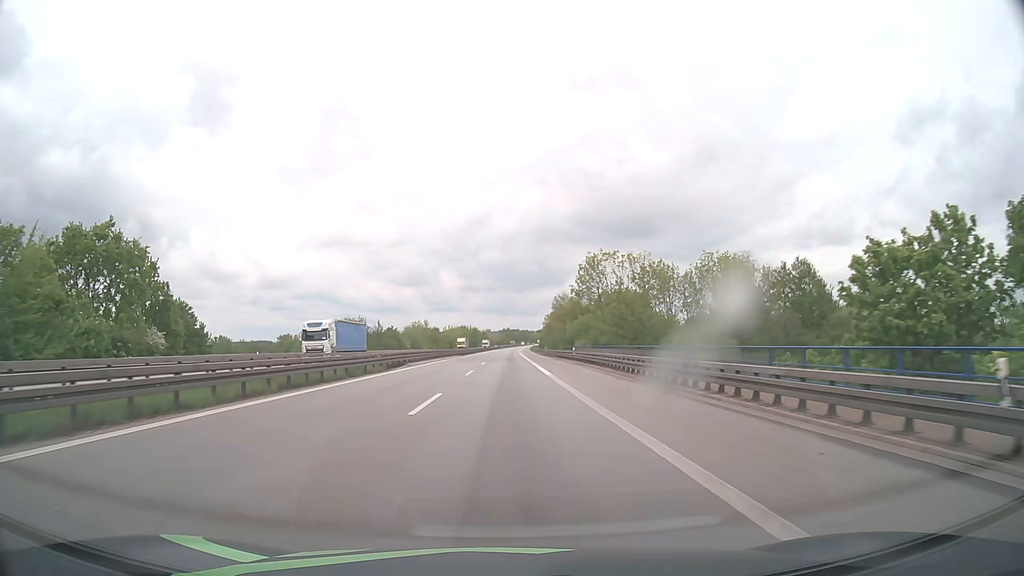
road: motorway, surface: asphalt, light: Day
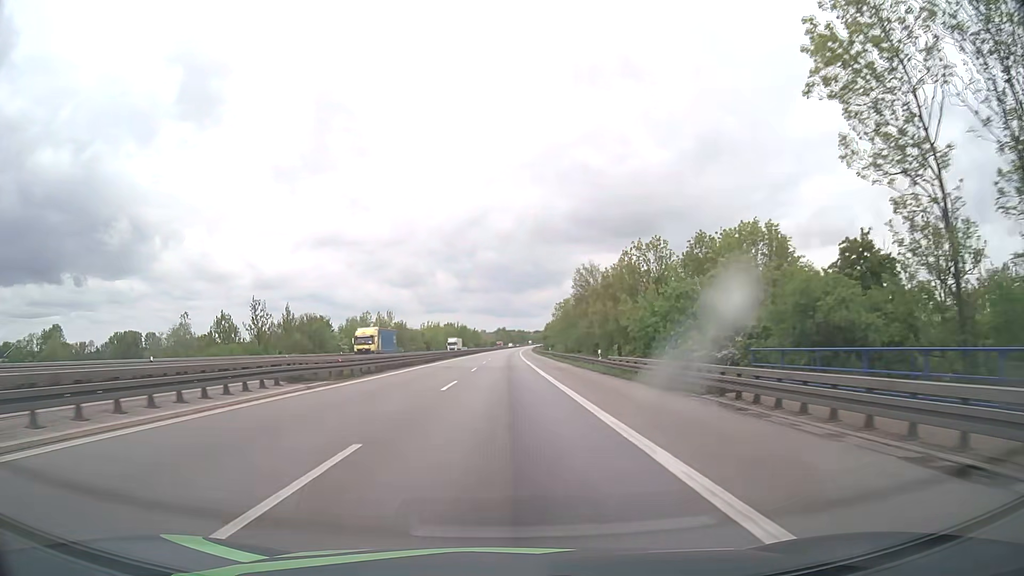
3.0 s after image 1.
(+0.2, +65.0) m; 0°
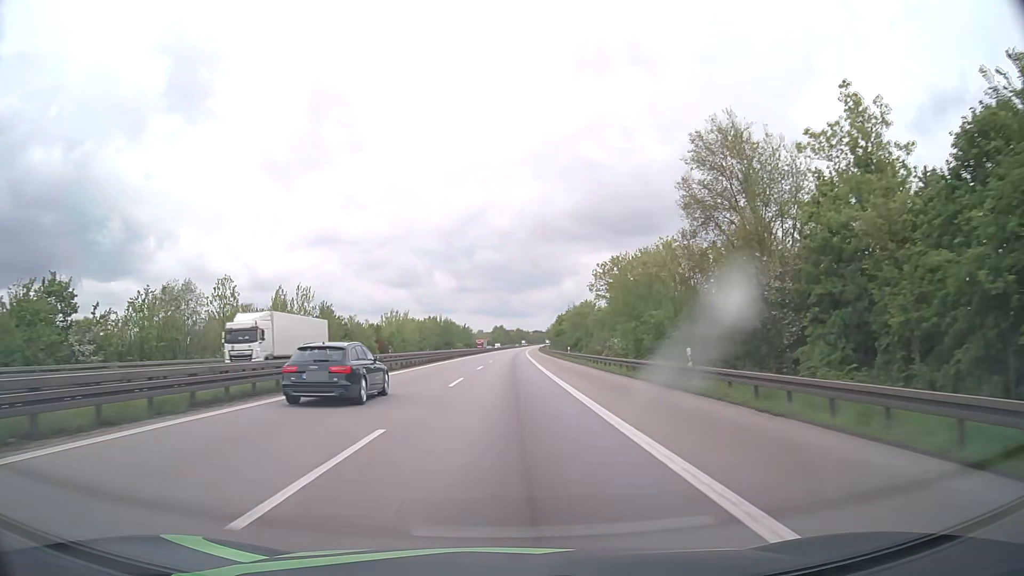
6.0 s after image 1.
(0.0, +71.3) m; 0°
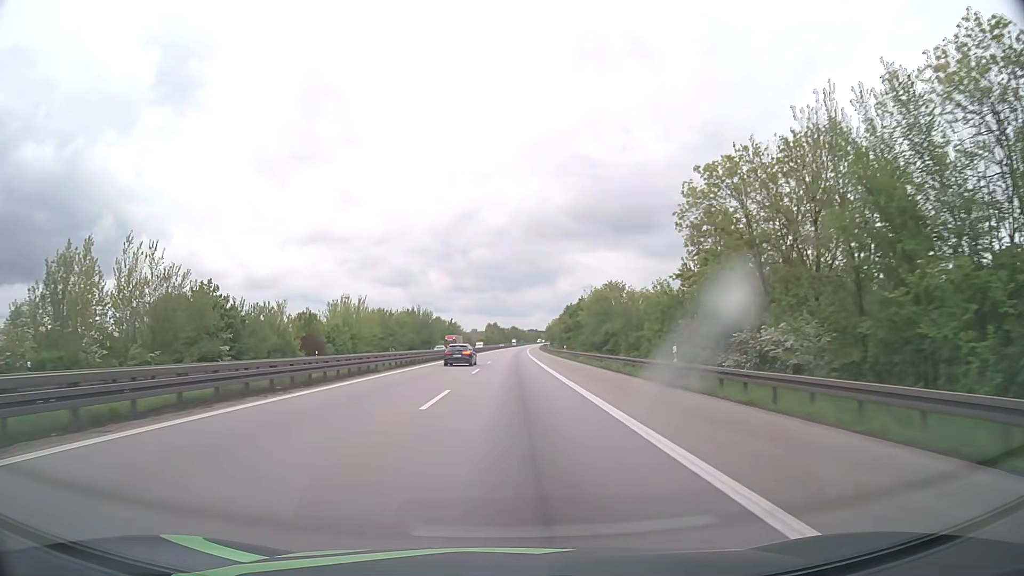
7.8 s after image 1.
(+0.1, +45.3) m; 0°
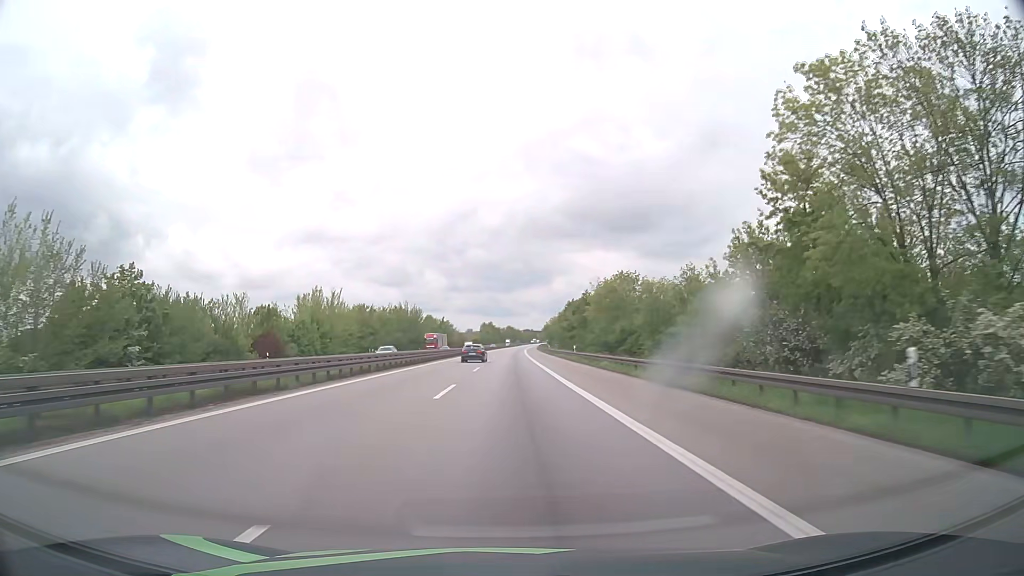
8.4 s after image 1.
(0.0, +15.3) m; 0°
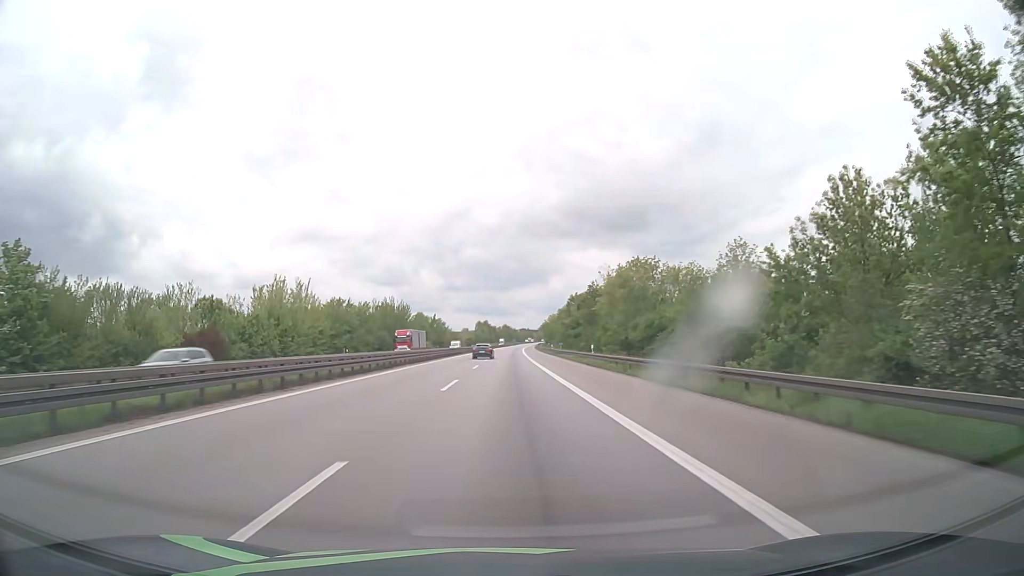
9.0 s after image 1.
(0.0, +15.4) m; 0°
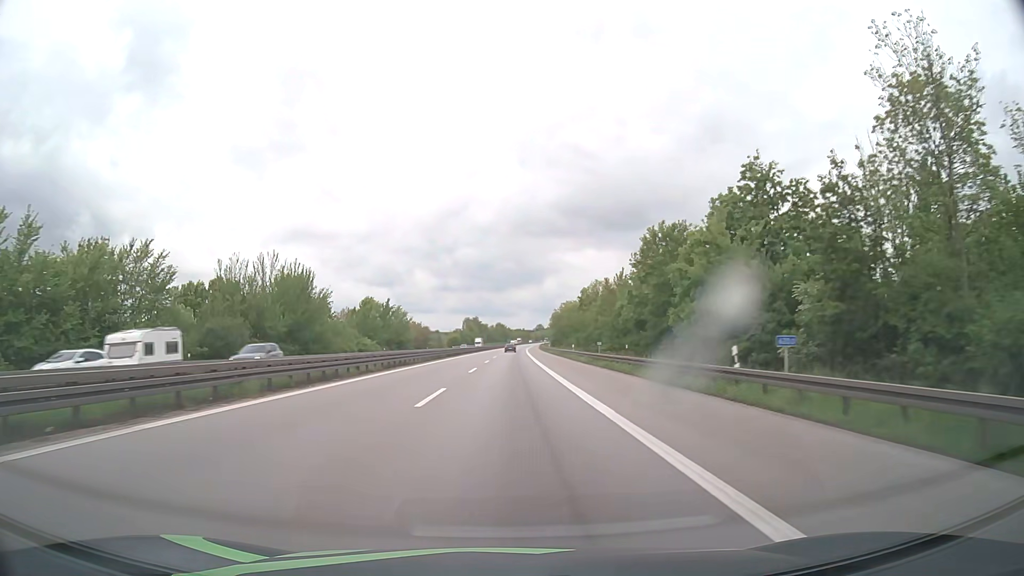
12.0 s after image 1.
(+0.4, +77.7) m; +1°
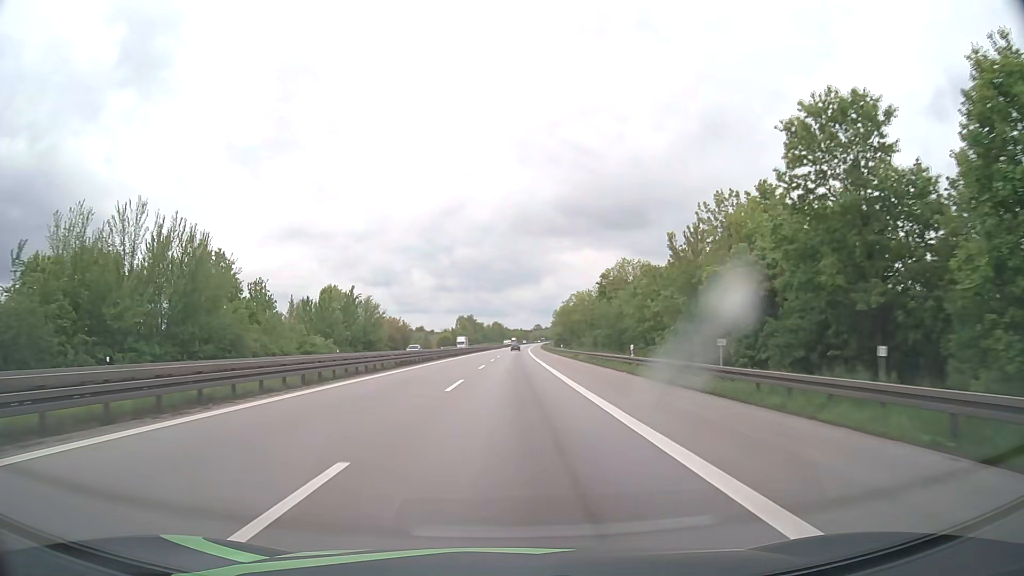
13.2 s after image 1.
(0.0, +31.3) m; 0°
(0, +10) (0, +20) (0, +30) (0, +40) (0, +50) (0, +60) (+1, +70) (+1, +80) (+1, +90) (+1, +100) m
